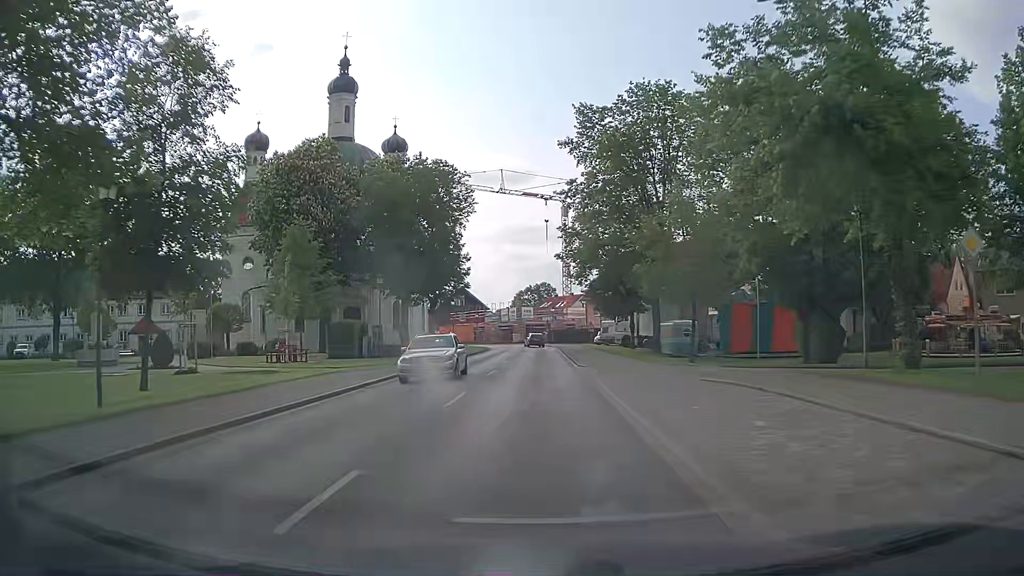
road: tertiary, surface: asphalt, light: Day
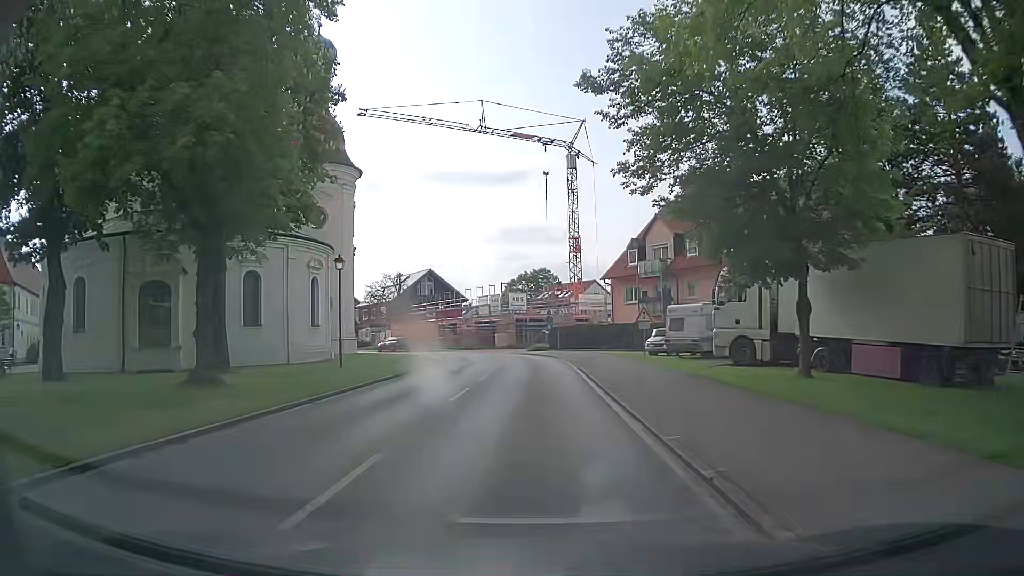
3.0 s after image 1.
(-0.1, +34.8) m; 0°
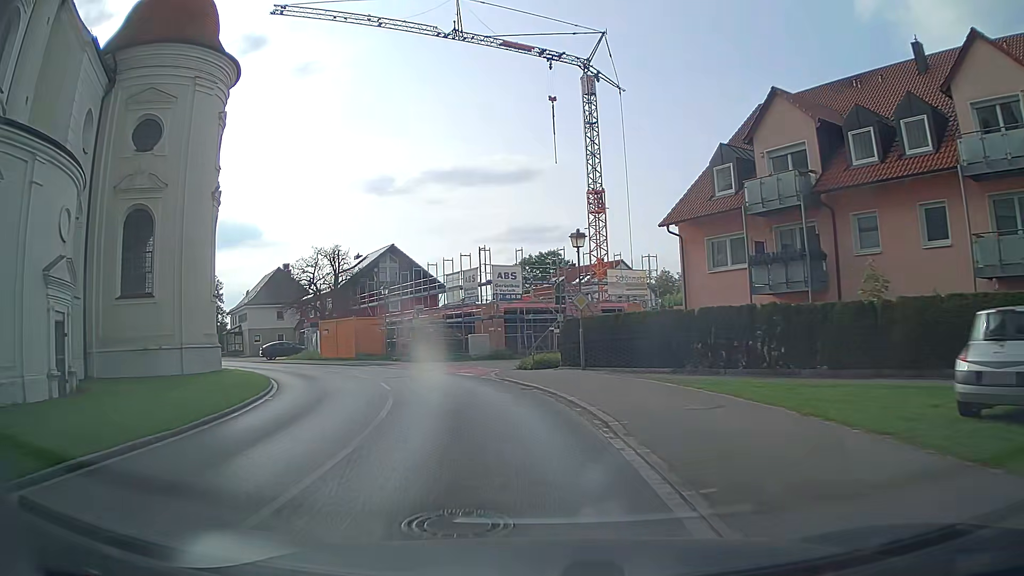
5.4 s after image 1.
(+0.3, +26.7) m; 0°
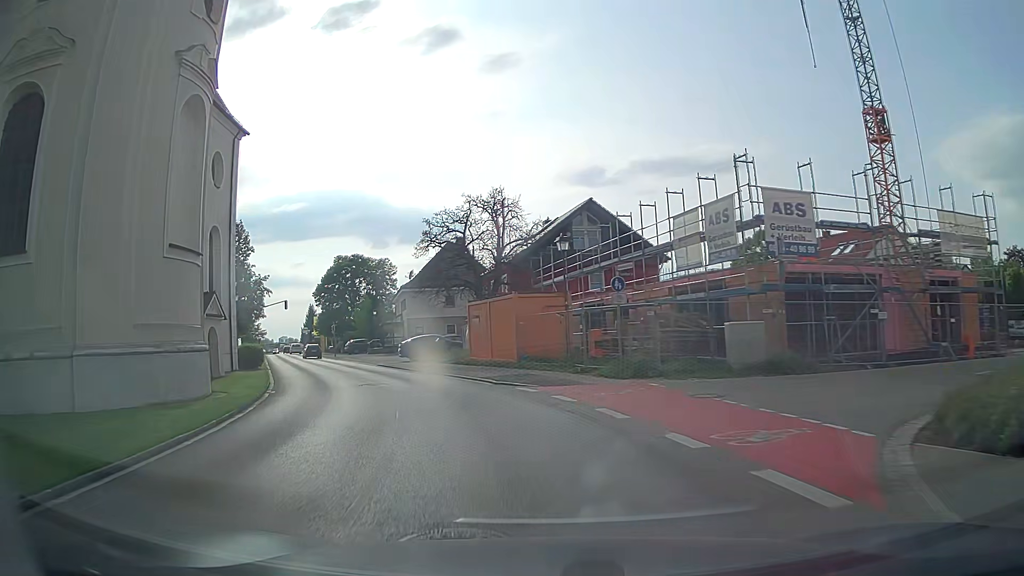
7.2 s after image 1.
(-2.6, +18.9) m; -18°
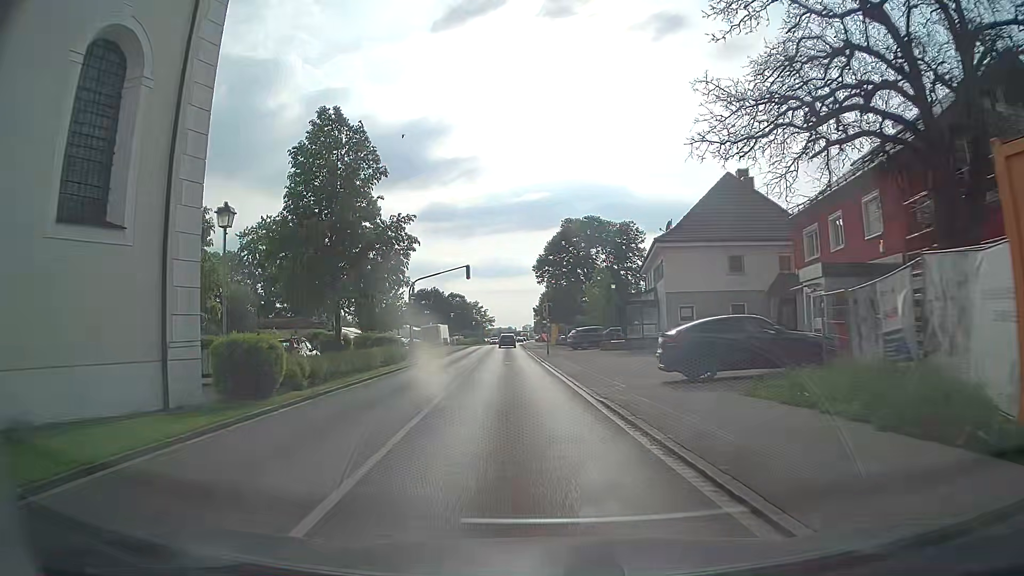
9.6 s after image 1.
(-5.3, +25.7) m; -21°
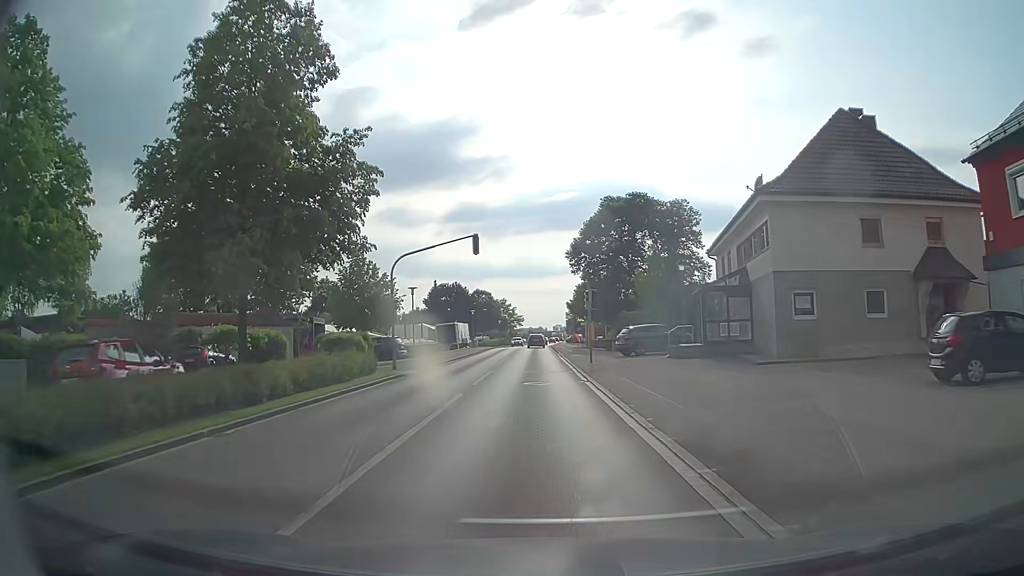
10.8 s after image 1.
(-0.5, +13.7) m; -4°
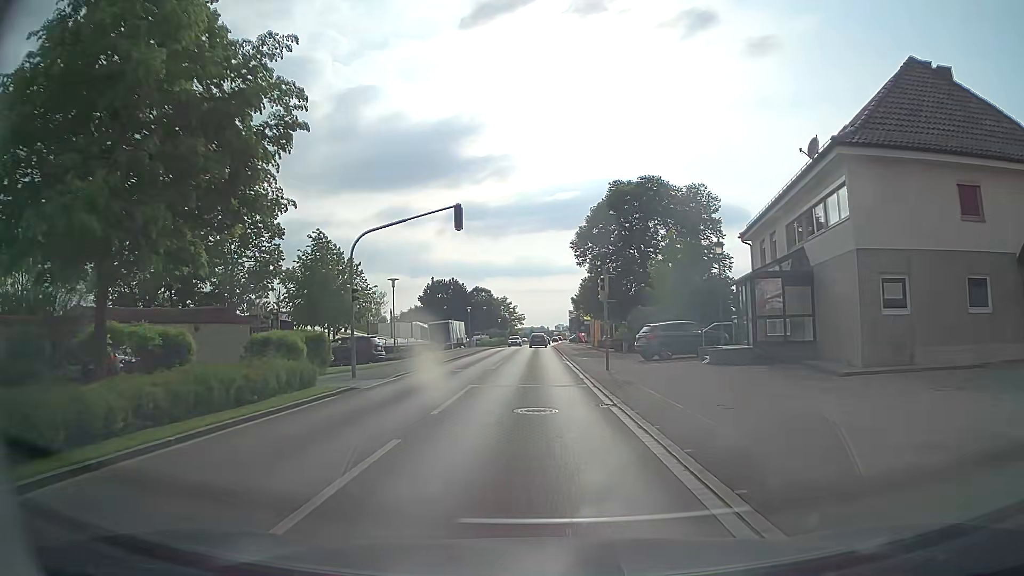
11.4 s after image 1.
(0.0, +7.0) m; +1°
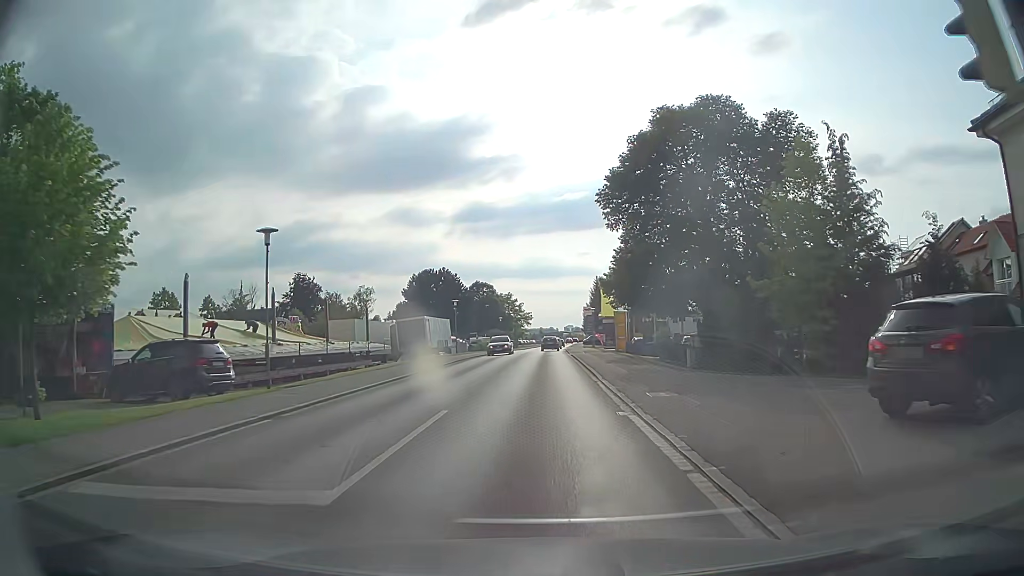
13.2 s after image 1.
(-0.3, +21.2) m; -1°
(0, +10) (0, +20) (0, +30) (0, +40) (0, +50) (+1, +60) (+1, +70) (+1, +80) (+2, +90) (+2, +100) m
